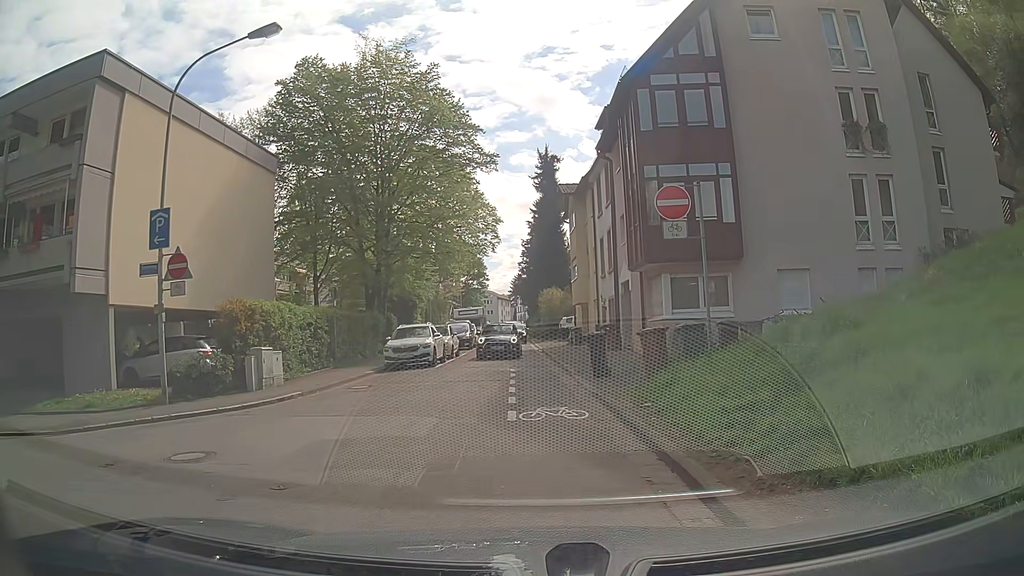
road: unclassified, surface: asphalt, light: Day
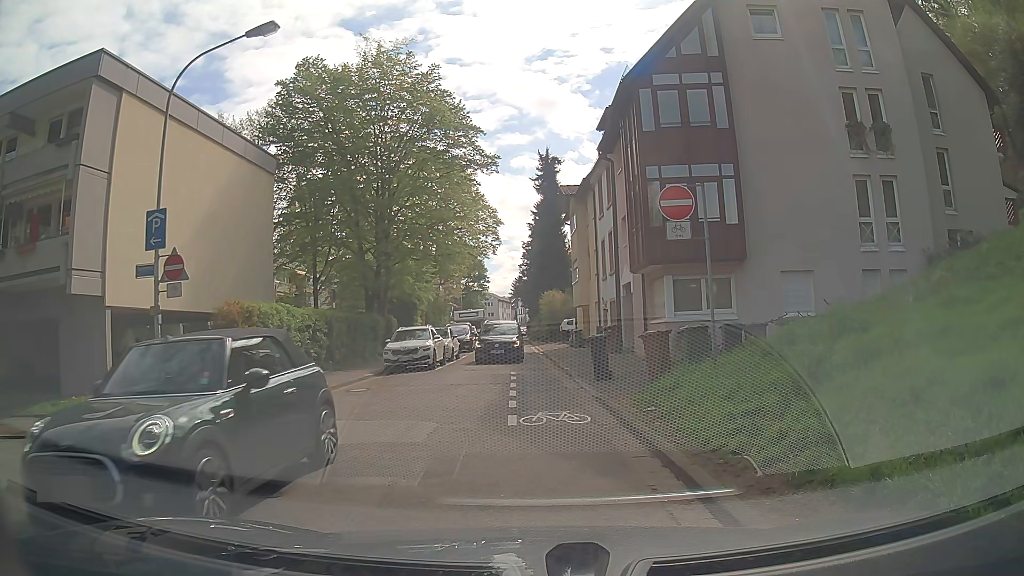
(0.0, +0.3) m; 0°
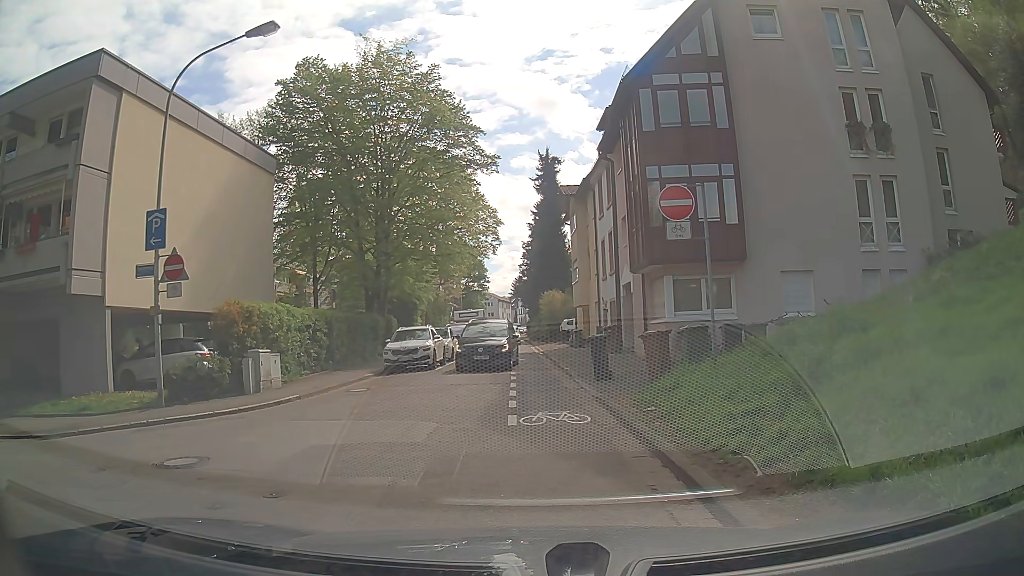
(0.0, 0.0) m; 0°
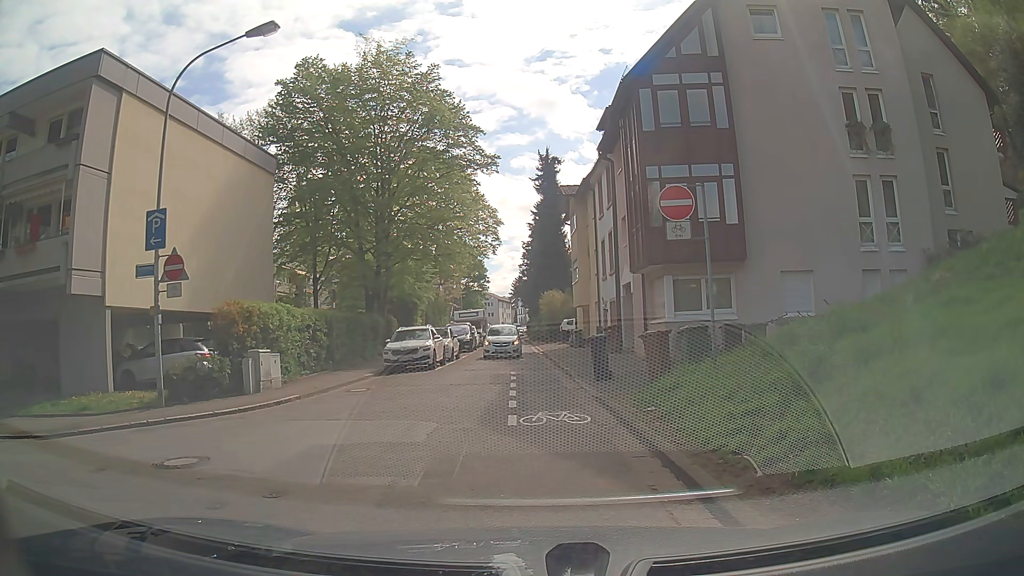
(0.0, 0.0) m; 0°
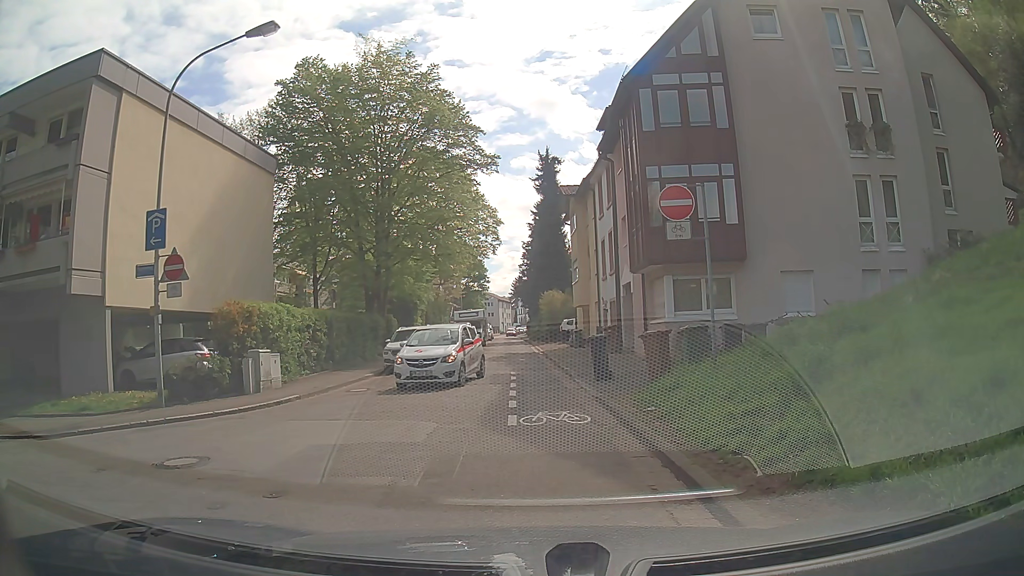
(0.0, 0.0) m; 0°
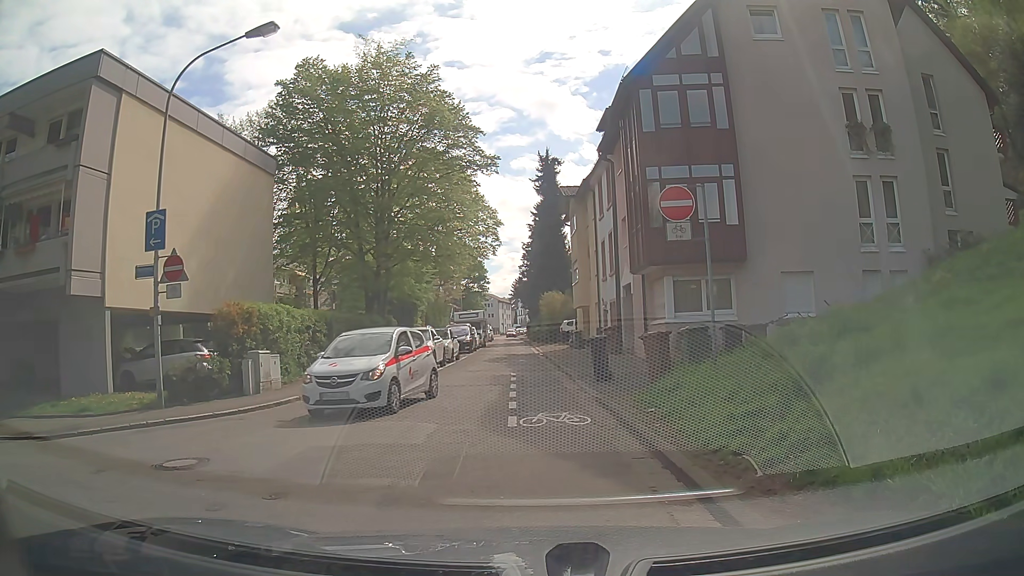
(0.0, 0.0) m; 0°
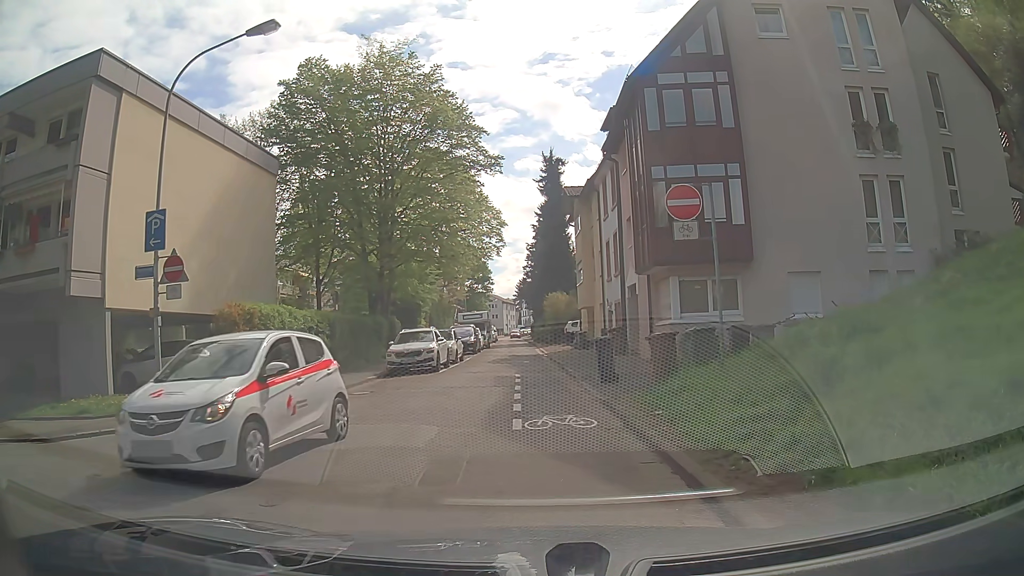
(0.0, +0.2) m; 0°
